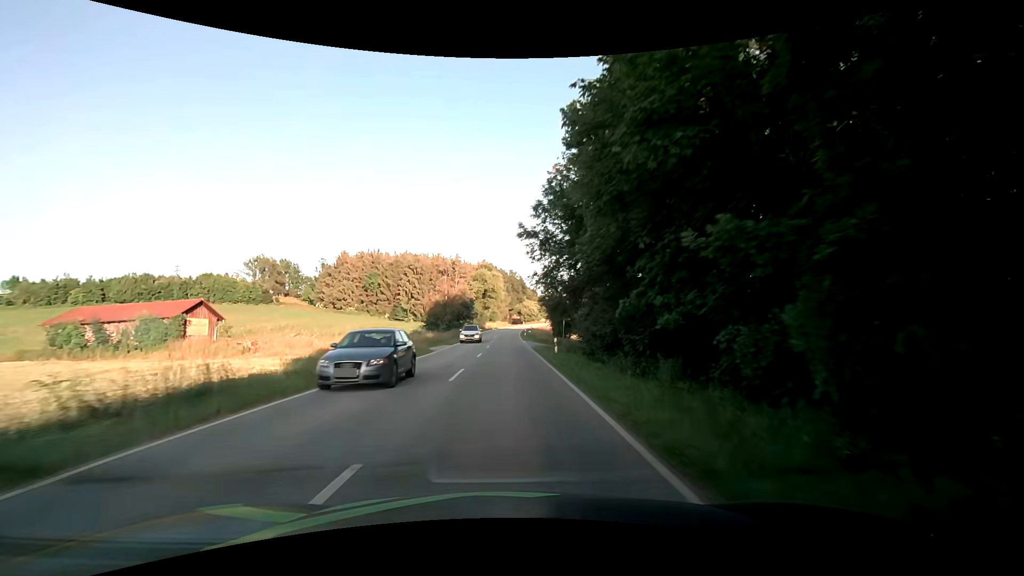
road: secondary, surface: asphalt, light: Day
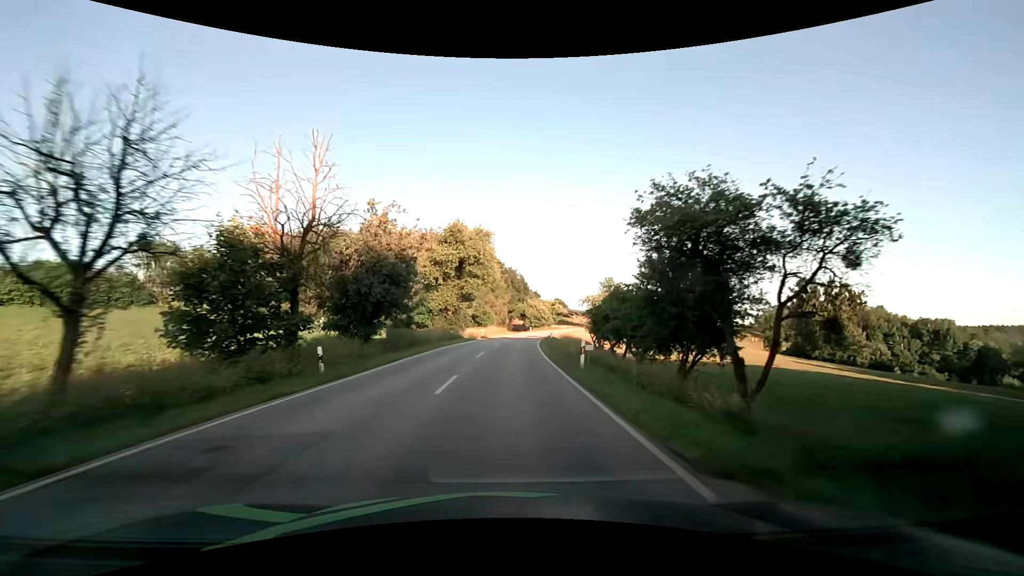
(-0.1, +51.5) m; 0°
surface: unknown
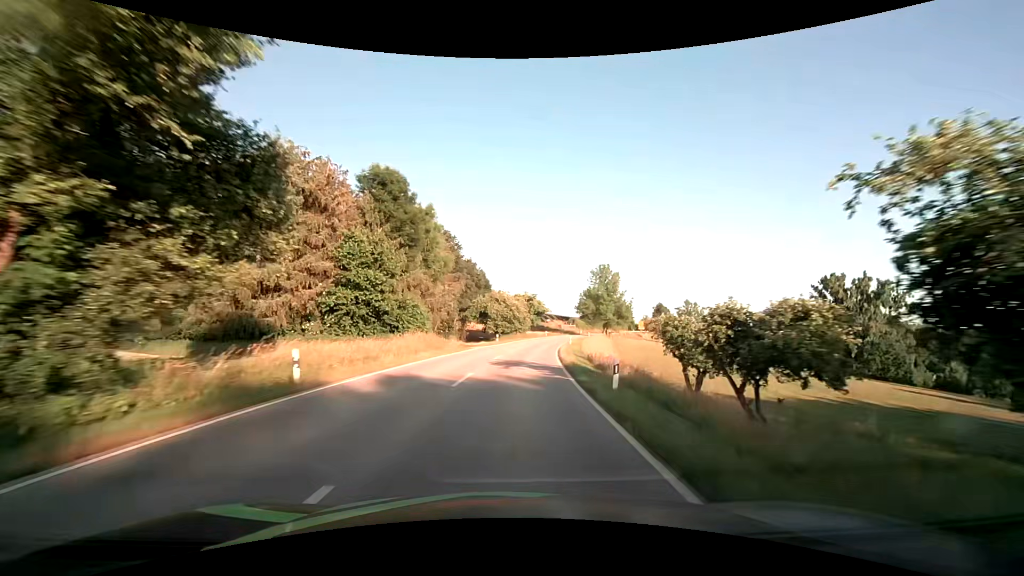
(+1.3, +46.2) m; +5°
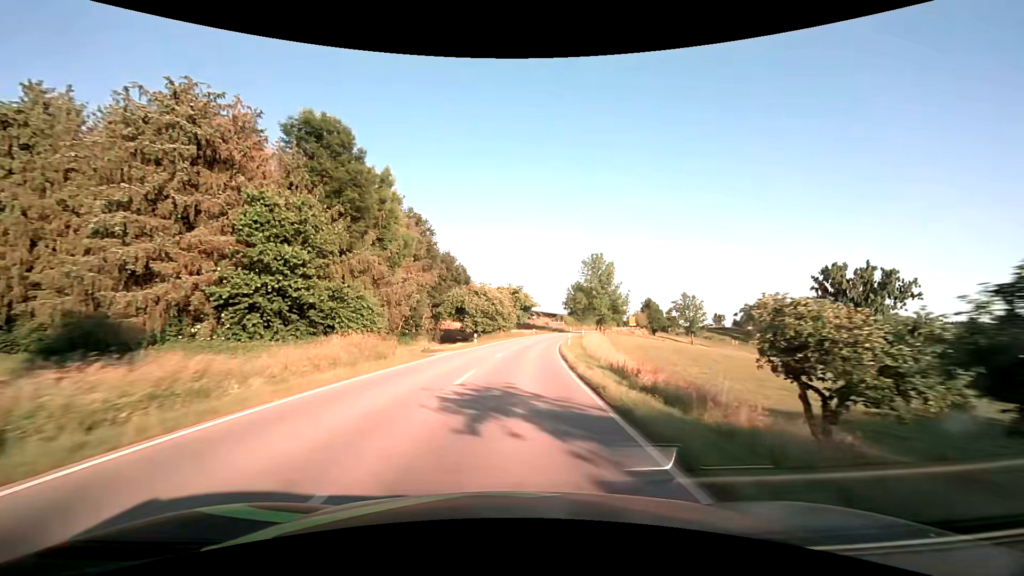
(+0.2, +12.2) m; +2°
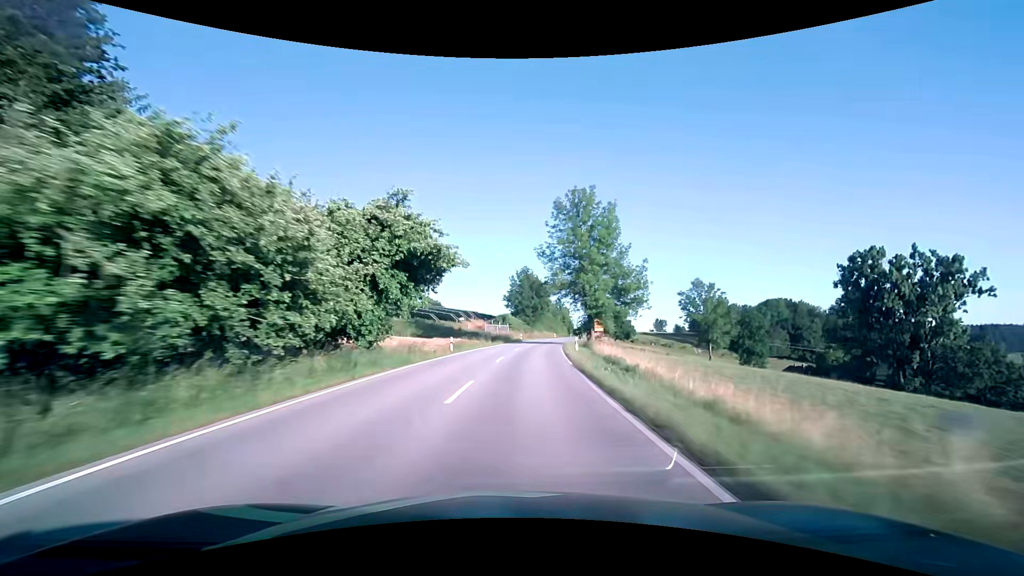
(+3.4, +50.9) m; +8°
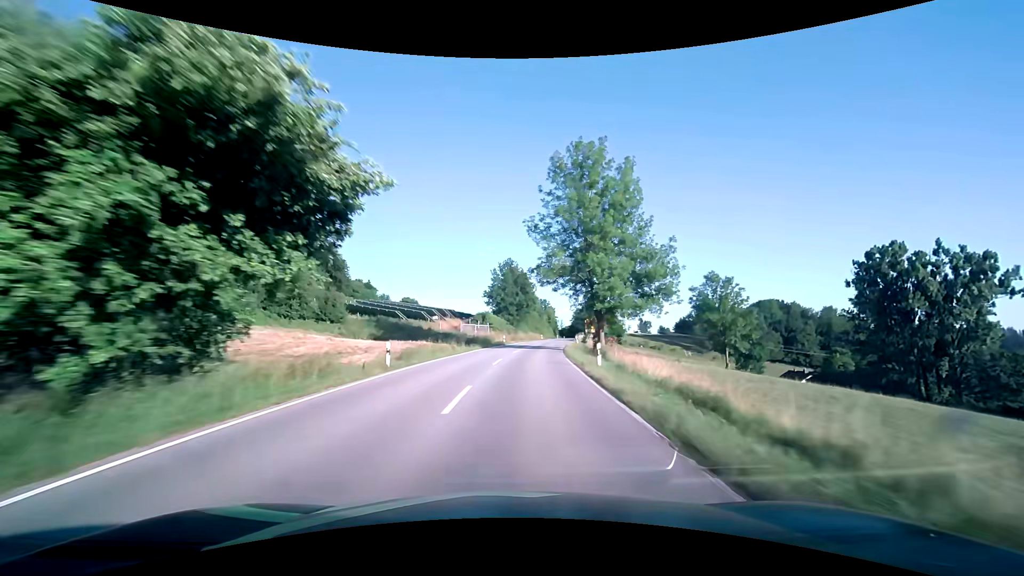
(+0.2, +13.3) m; +2°
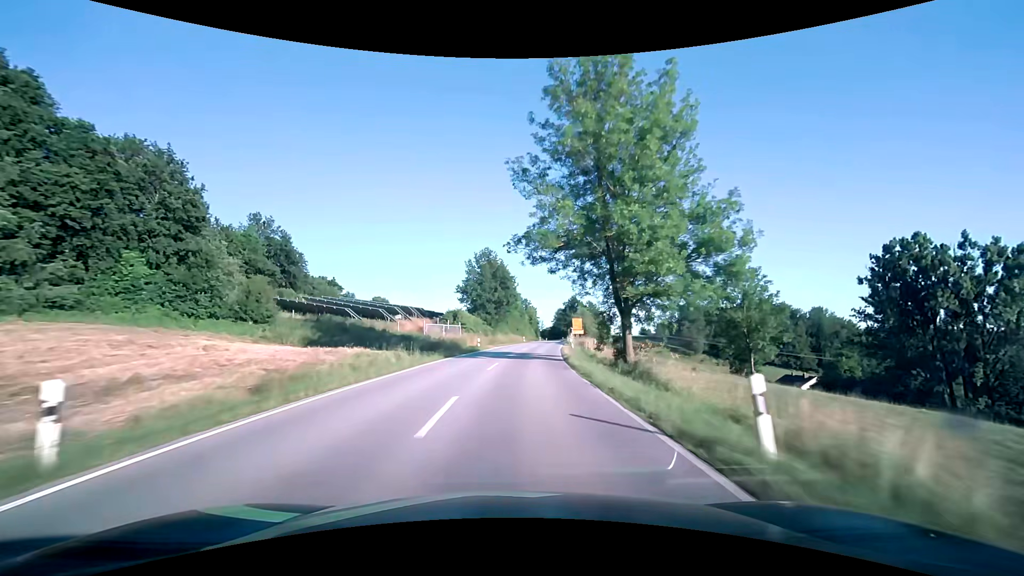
(+0.2, +13.5) m; +2°
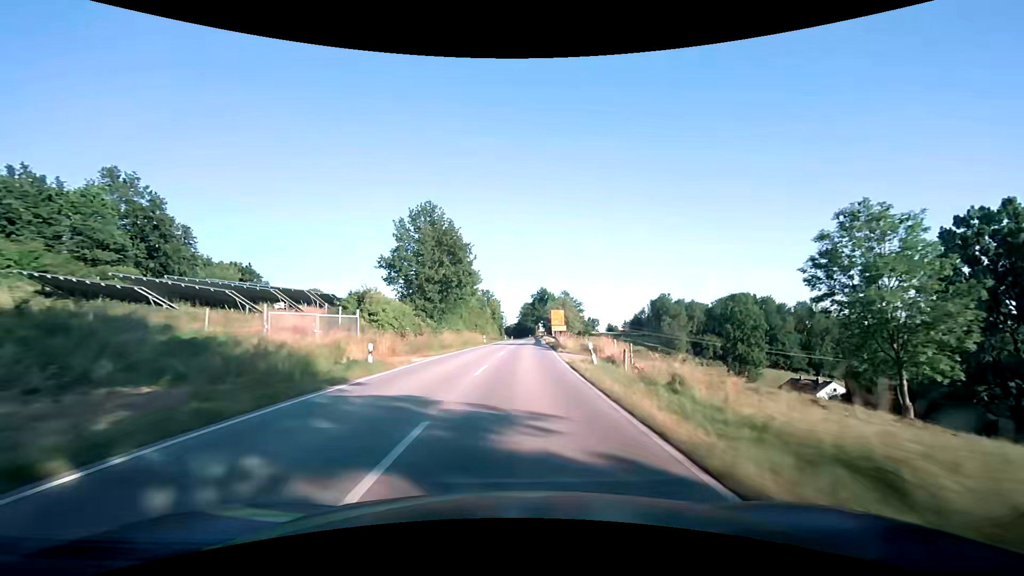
(+1.1, +27.3) m; +4°
(0, +10) (0, +20) (+1, +30) (+1, +40) (+2, +50) (+3, +60) (+3, +70) (+4, +80) (+5, +90) (+5, +100) m
